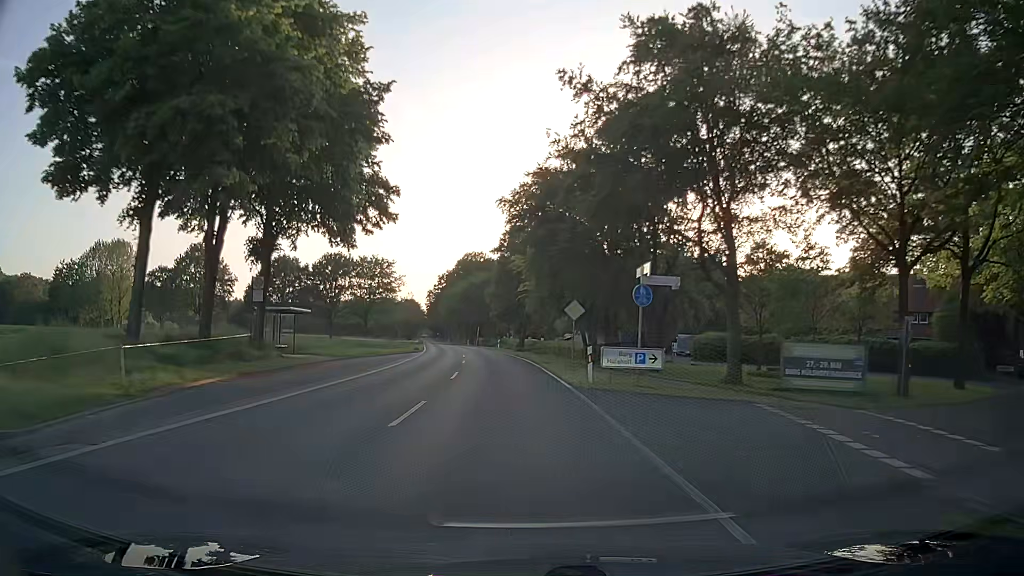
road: secondary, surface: asphalt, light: Day
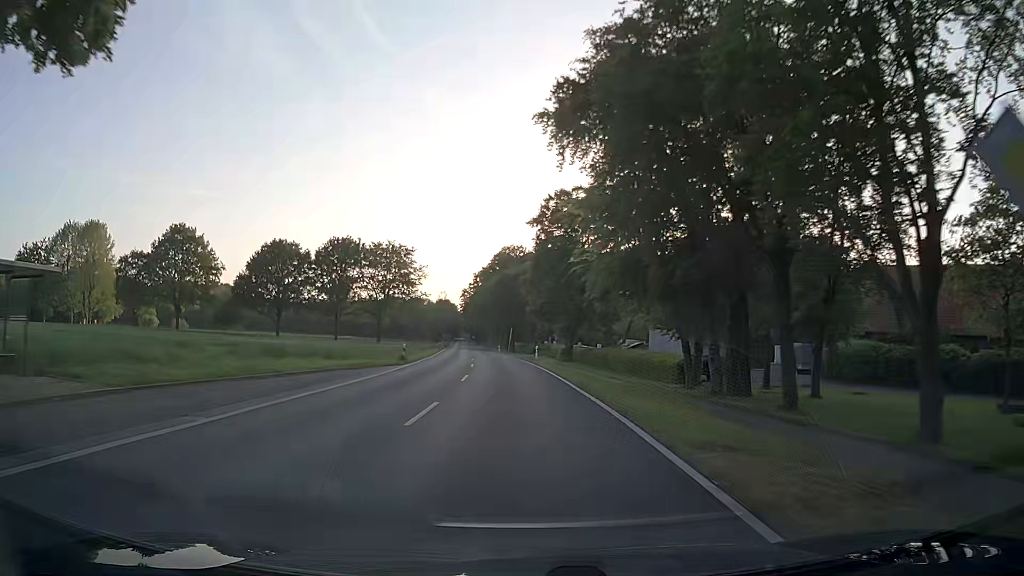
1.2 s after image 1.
(-0.8, +24.1) m; -3°
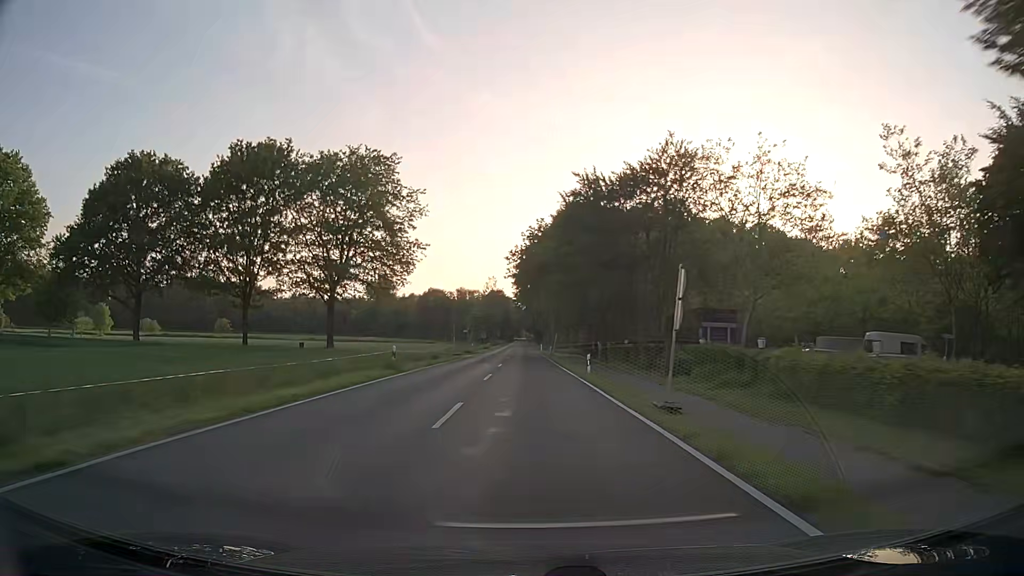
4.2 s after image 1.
(-3.9, +60.5) m; -6°
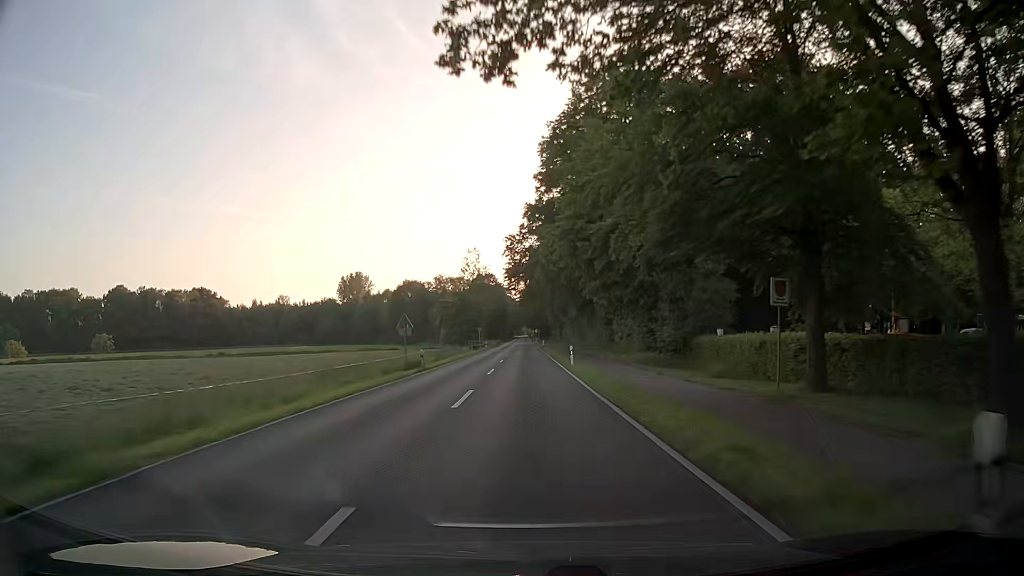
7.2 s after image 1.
(-0.1, +61.6) m; 0°
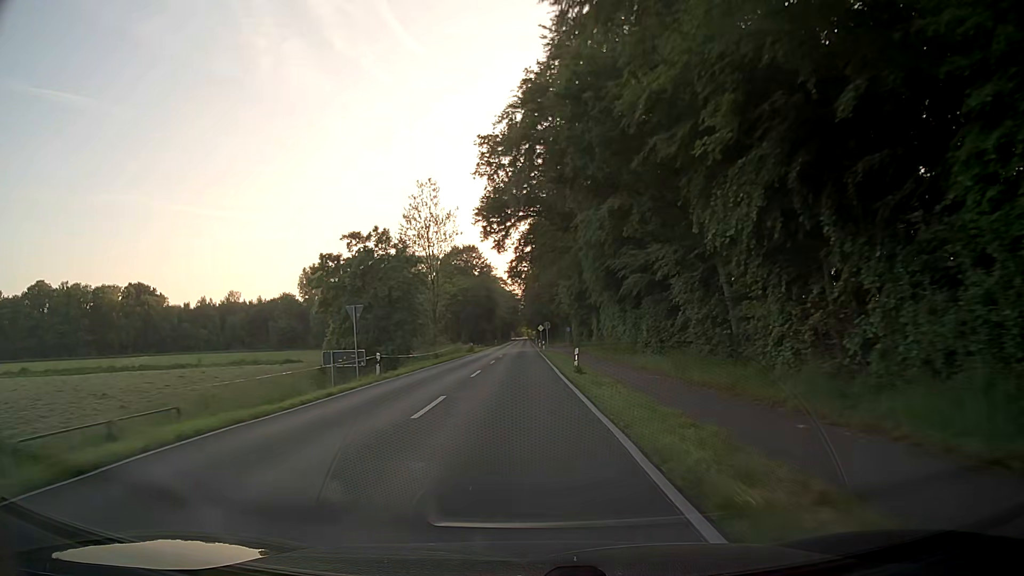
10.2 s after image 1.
(-0.1, +62.2) m; 0°
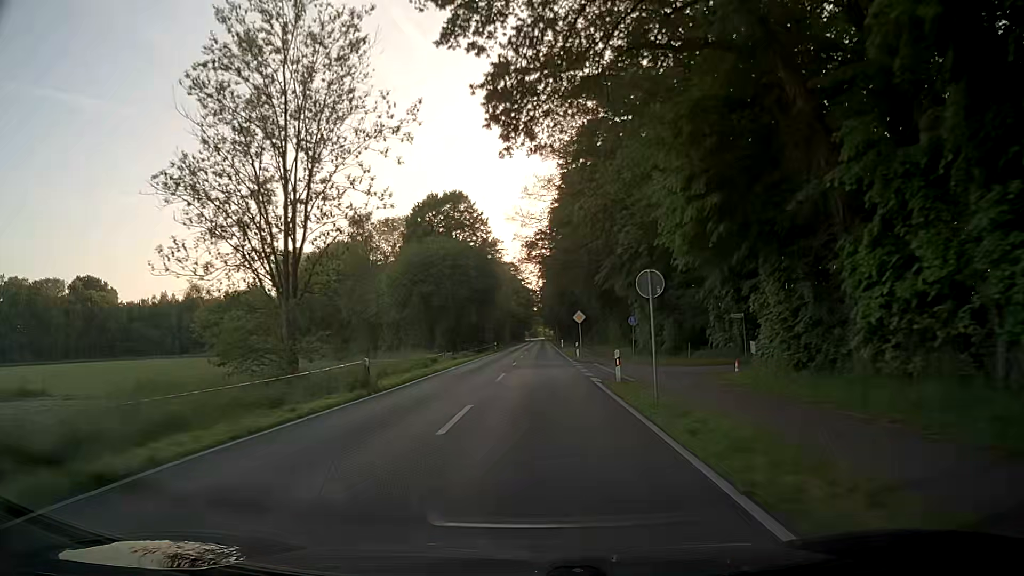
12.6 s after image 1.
(-0.5, +49.4) m; -1°
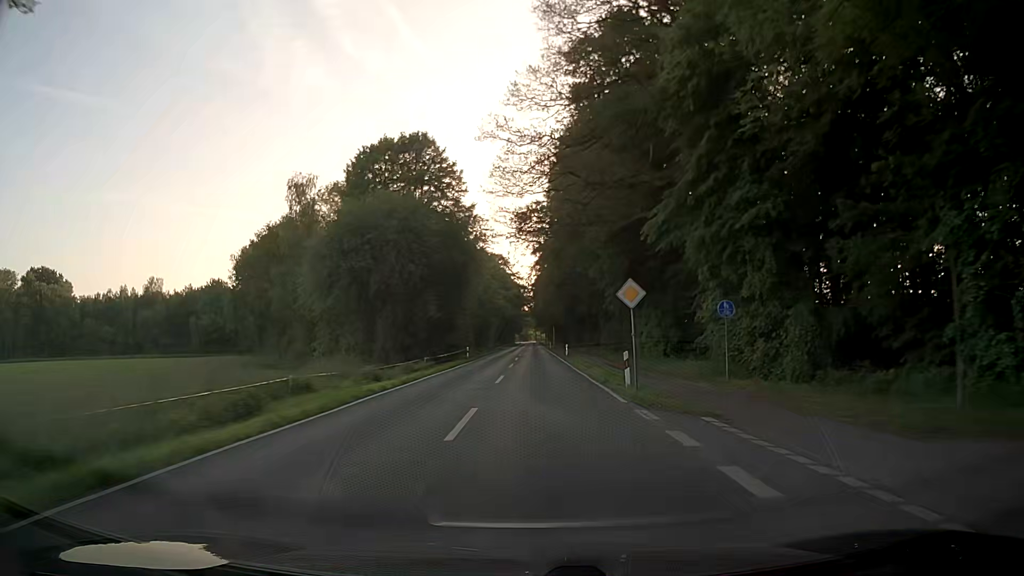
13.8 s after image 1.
(+0.1, +24.5) m; +1°
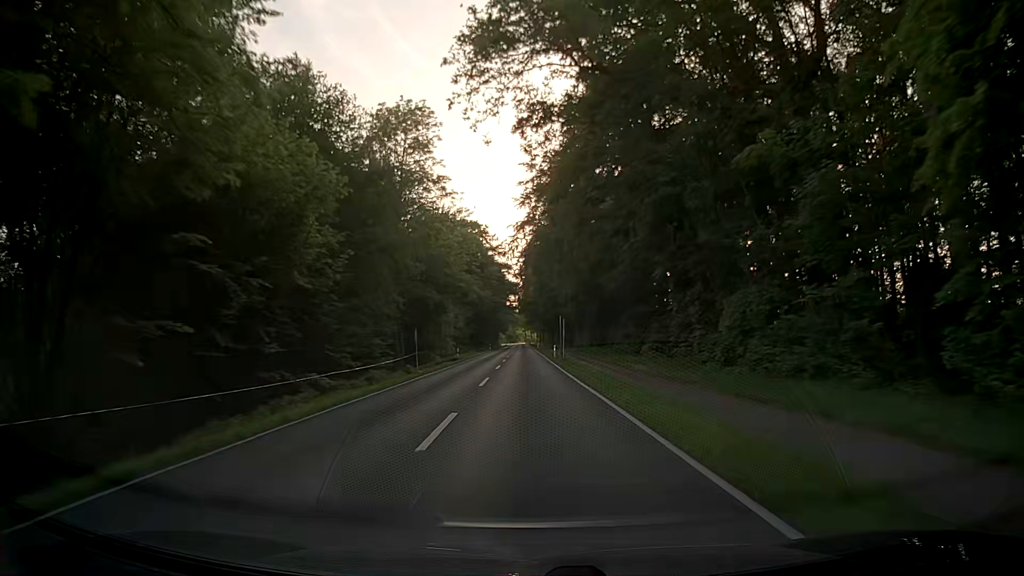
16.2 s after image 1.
(+0.6, +48.8) m; +2°
(0, +10) (0, +20) (0, +30) (0, +40) (-1, +50) (-1, +60) (-1, +70) (-1, +80) (-1, +90) (-1, +100) m
